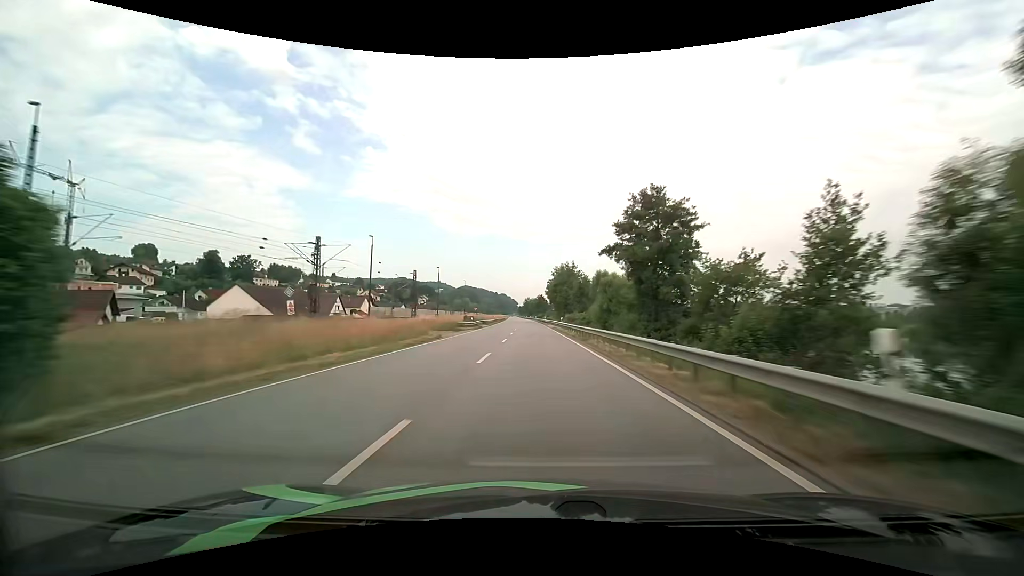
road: primary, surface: asphalt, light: Day
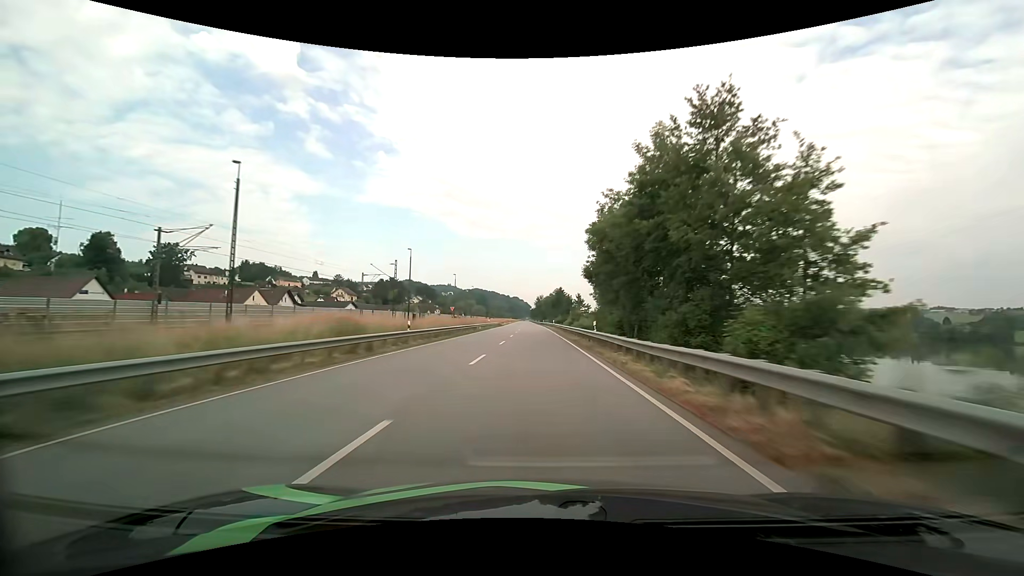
(-0.9, +72.4) m; -2°
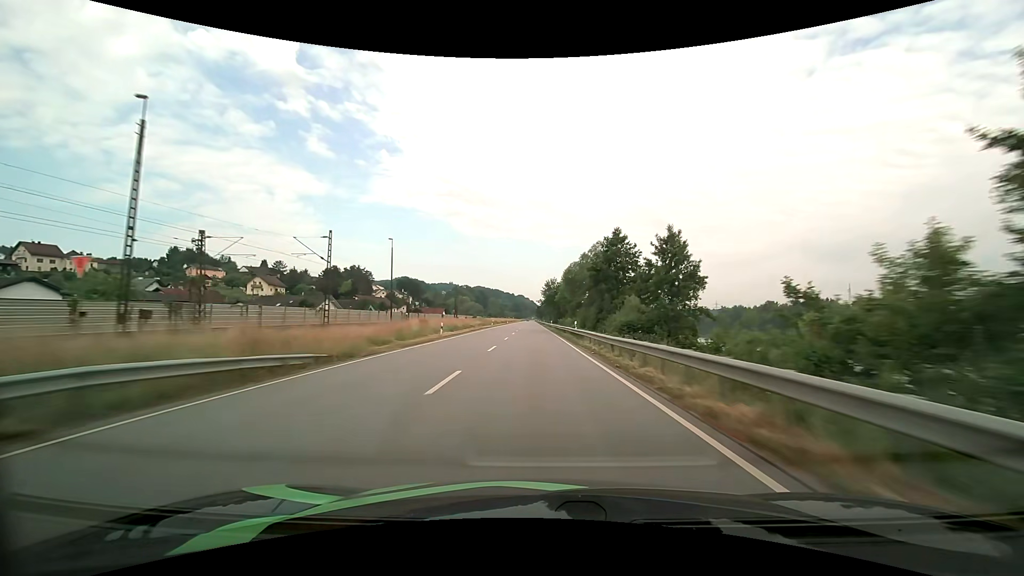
(-1.1, +90.3) m; -1°
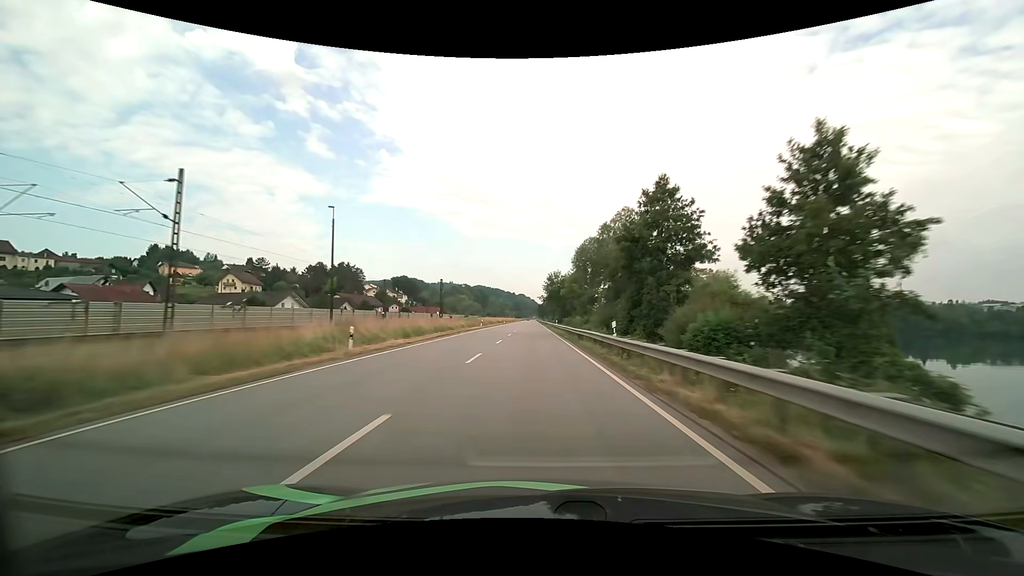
(0.0, +18.1) m; 0°
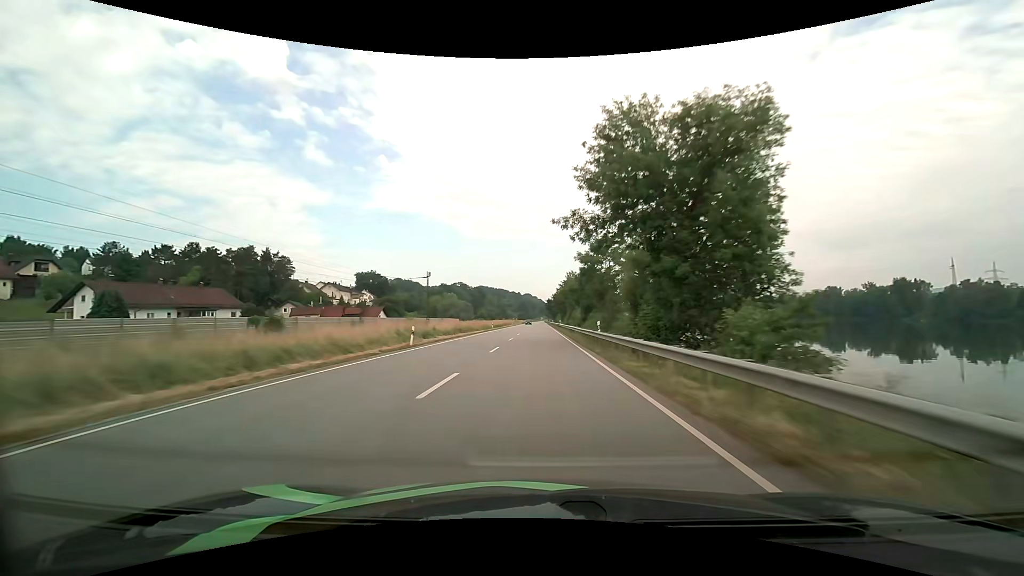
(-1.0, +91.1) m; -1°
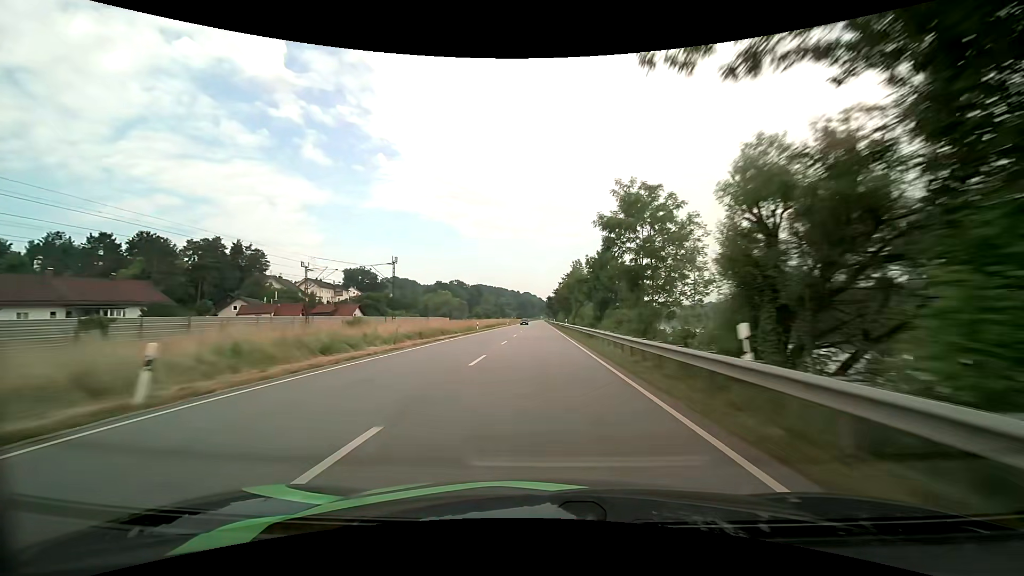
(+0.1, +18.3) m; 0°
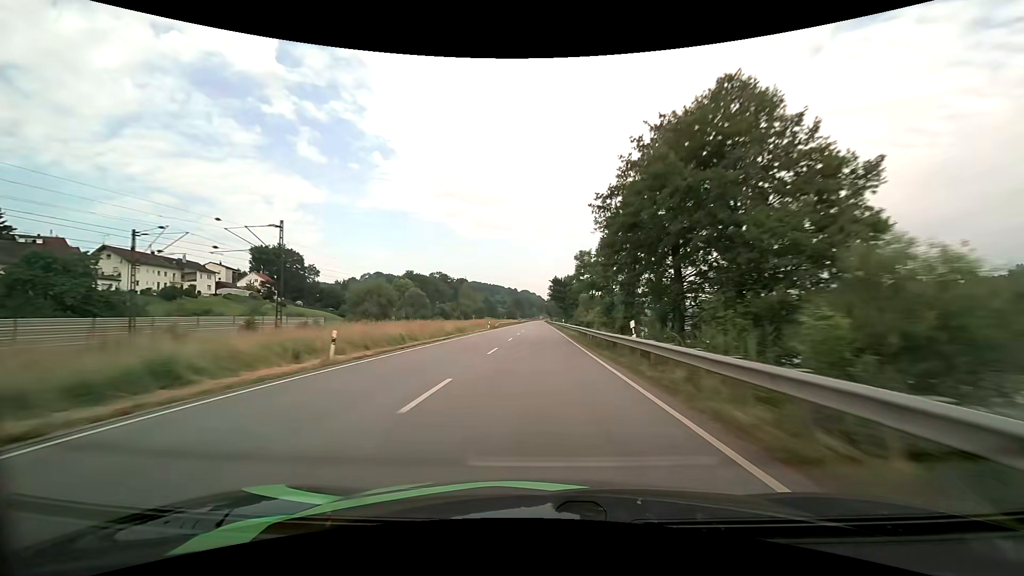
(+0.2, +91.6) m; 0°
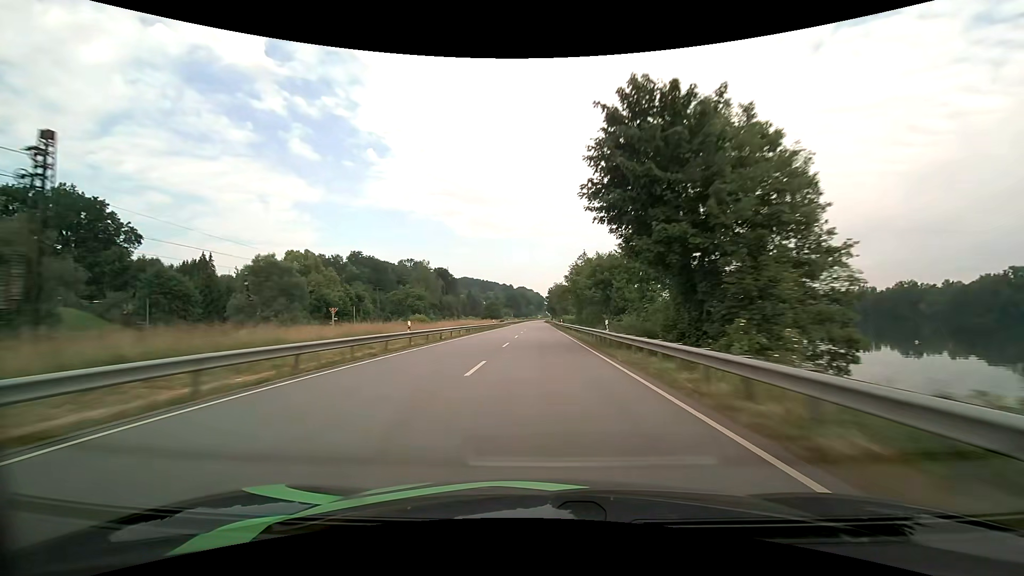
(-0.2, +92.0) m; 0°
(0, +10) (0, +20) (0, +30) (0, +40) (0, +50) (0, +60) (0, +70) (0, +80) (0, +90) (0, +100) m
